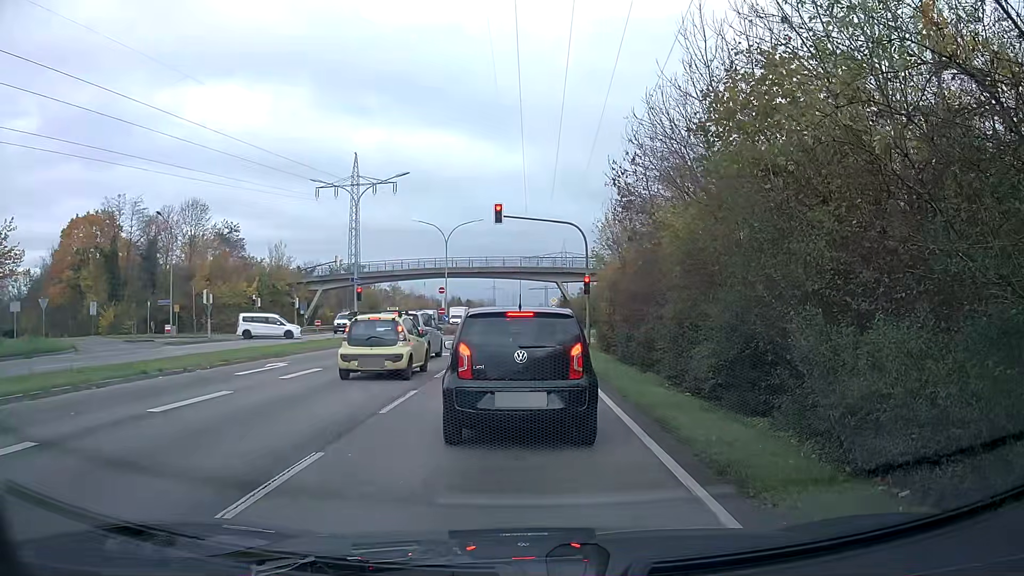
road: primary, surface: asphalt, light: Day
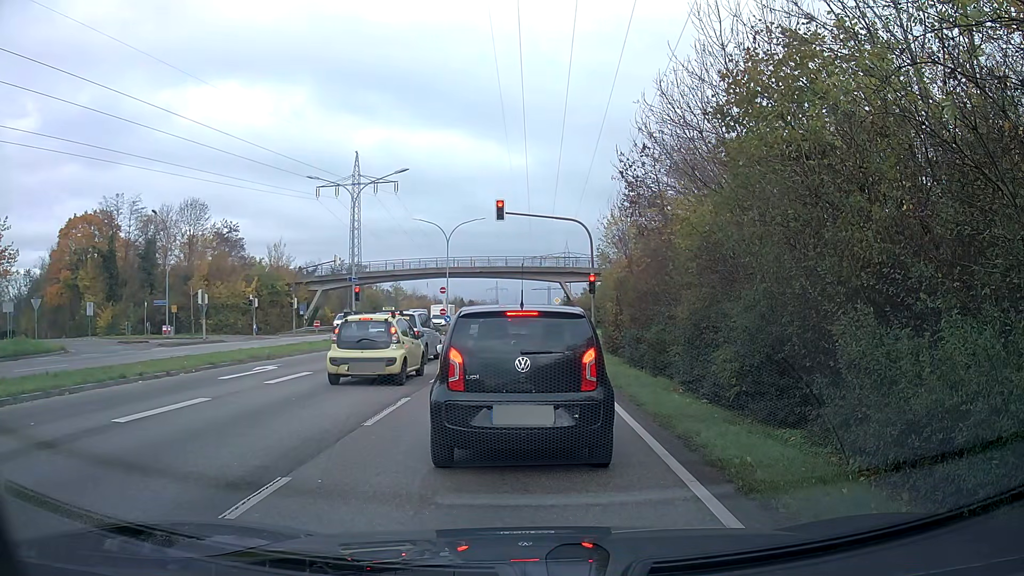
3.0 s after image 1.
(0.0, +1.1) m; 0°
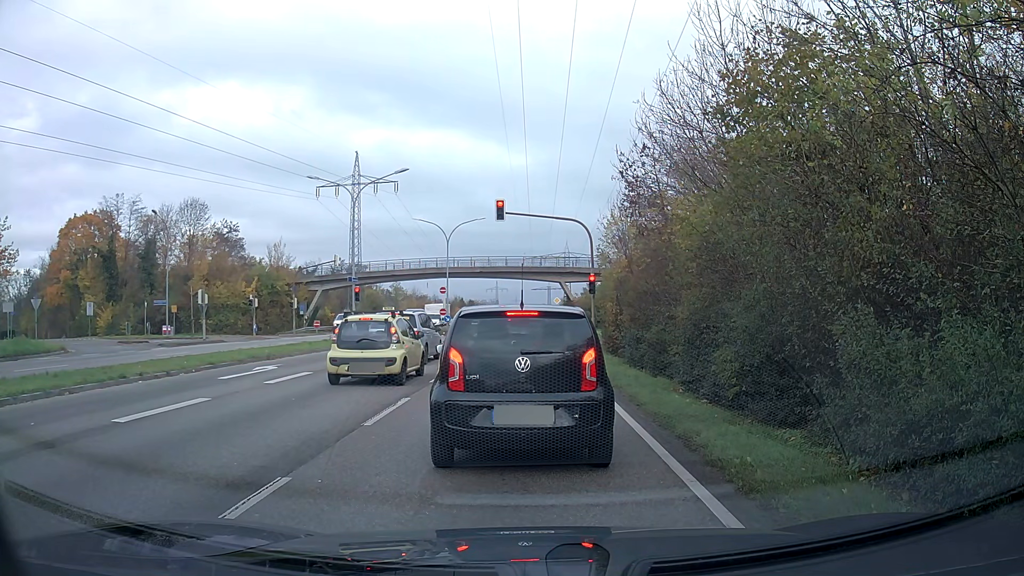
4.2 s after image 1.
(0.0, 0.0) m; 0°
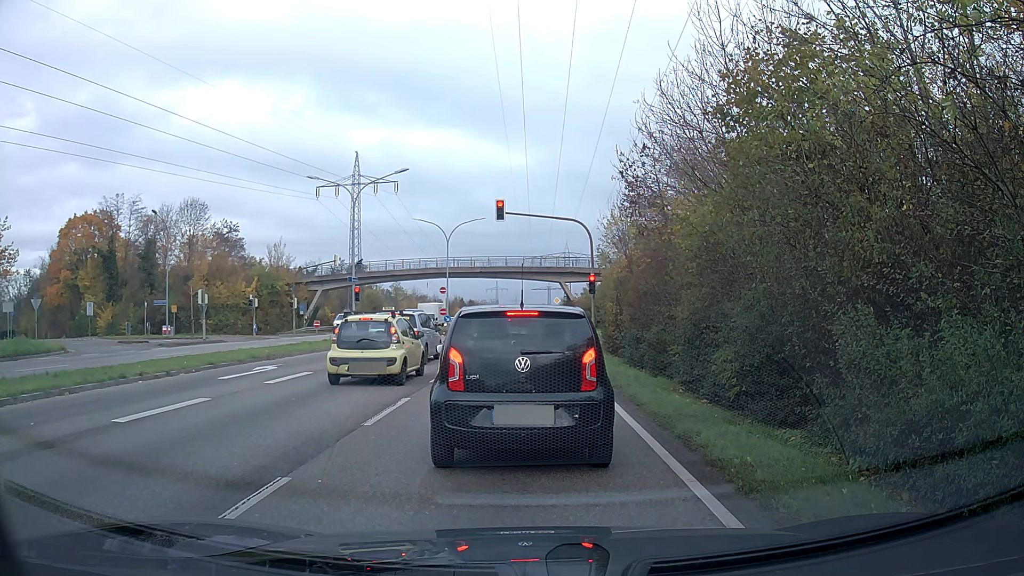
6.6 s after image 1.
(0.0, 0.0) m; 0°
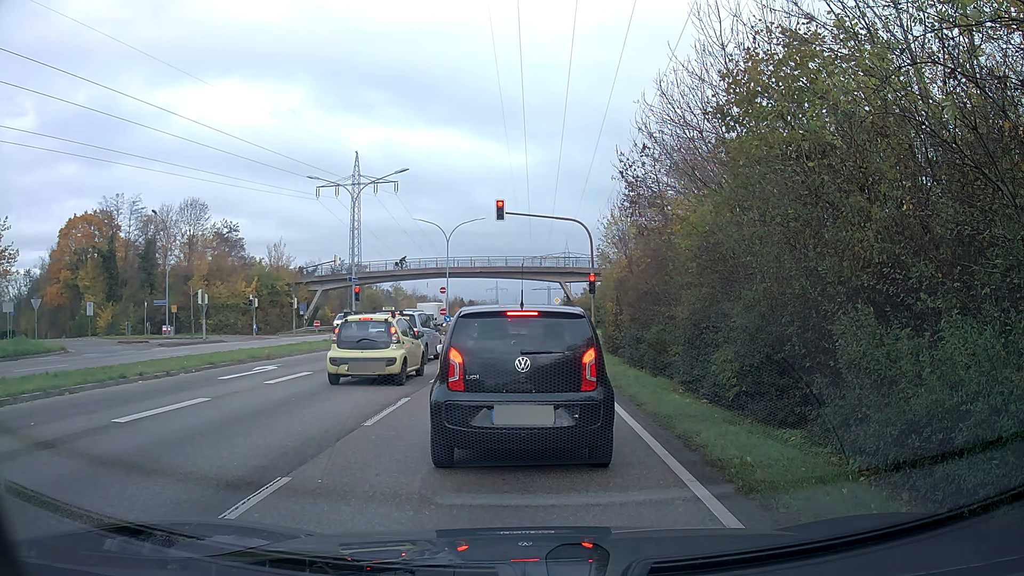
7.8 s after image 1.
(0.0, 0.0) m; 0°
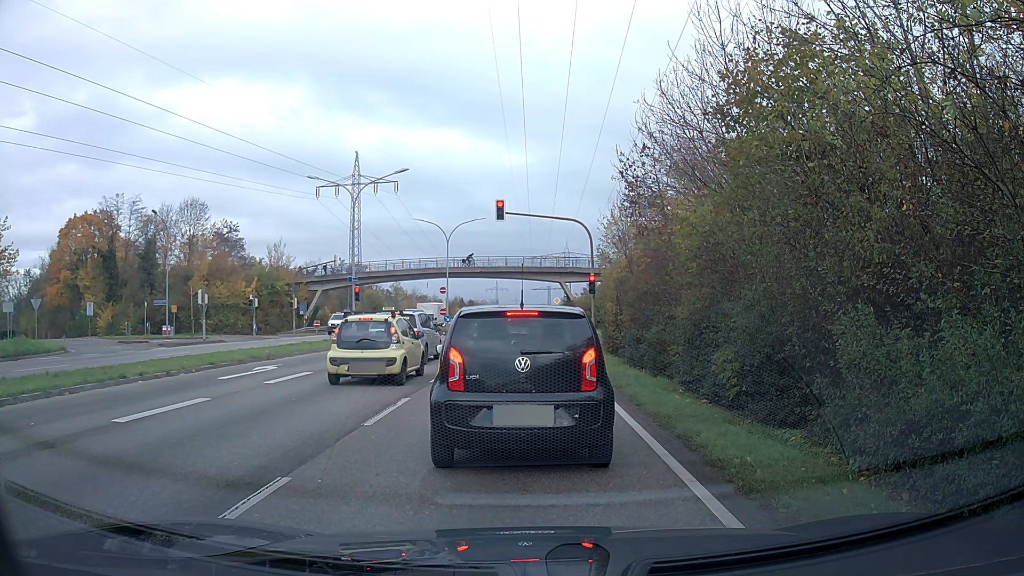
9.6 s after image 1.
(0.0, 0.0) m; 0°
(0, +10) (0, +20) (0, +30) (0, +40) (0, +50) (0, +60) (-1, +70) (-1, +80) (-1, +90) (-1, +100) m
